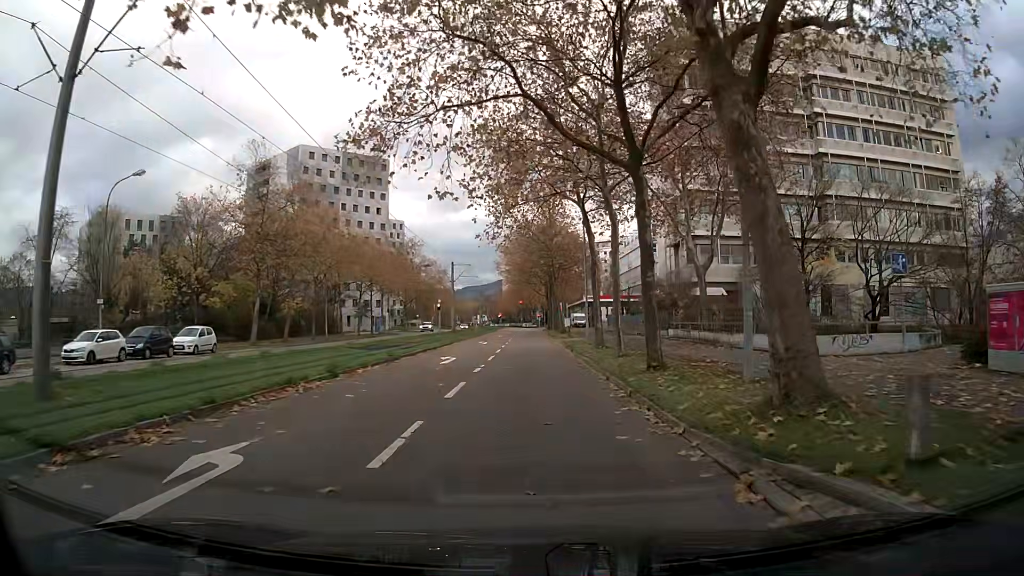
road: tertiary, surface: asphalt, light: Day
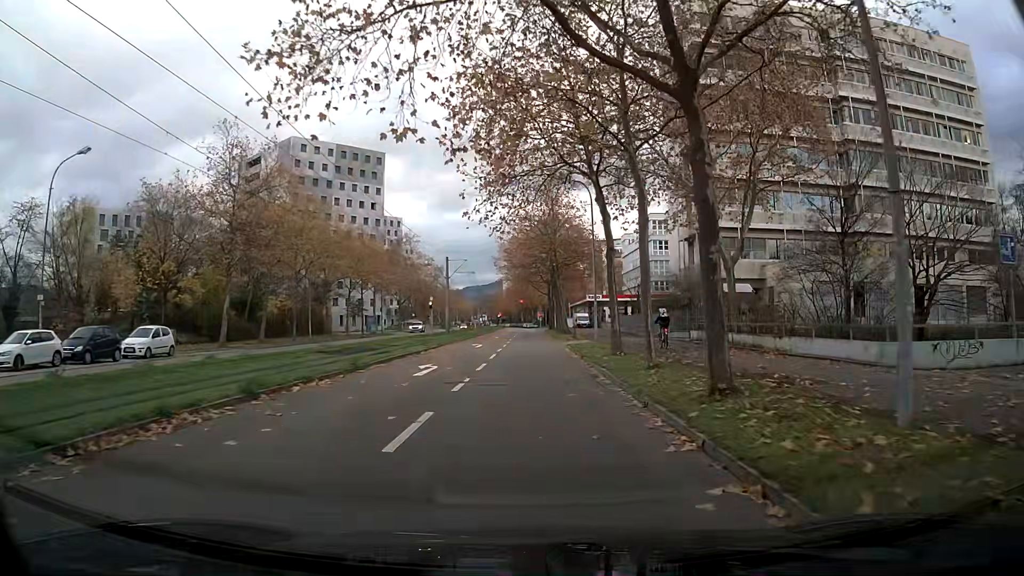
(0.0, +5.2) m; 0°
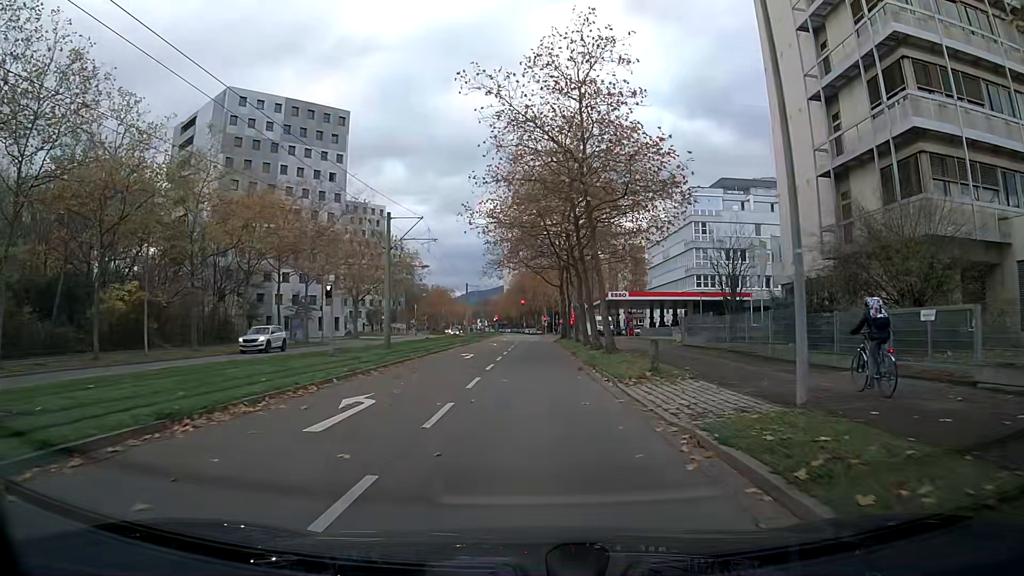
(+0.1, +28.2) m; 0°
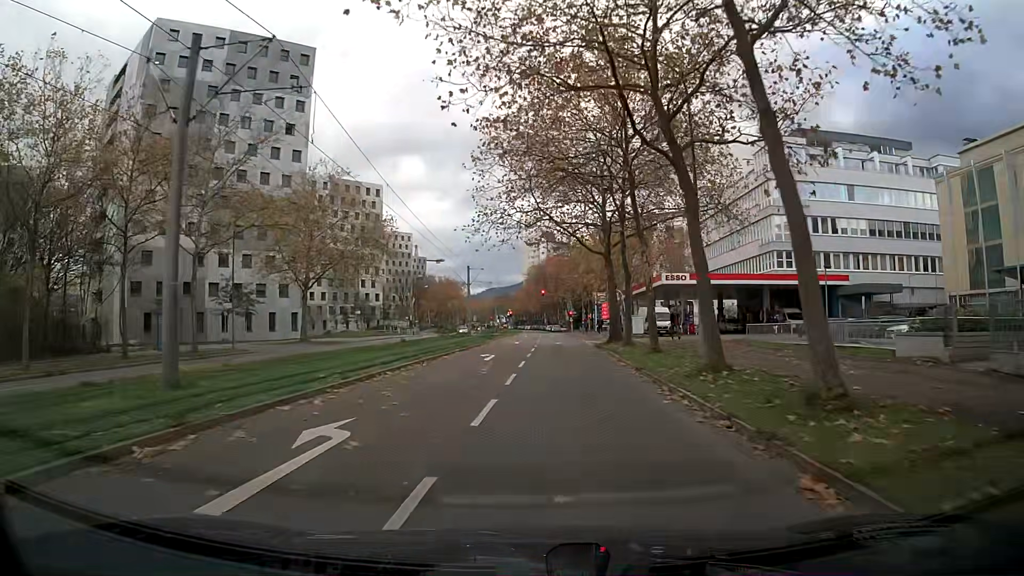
(-0.3, +24.2) m; -2°
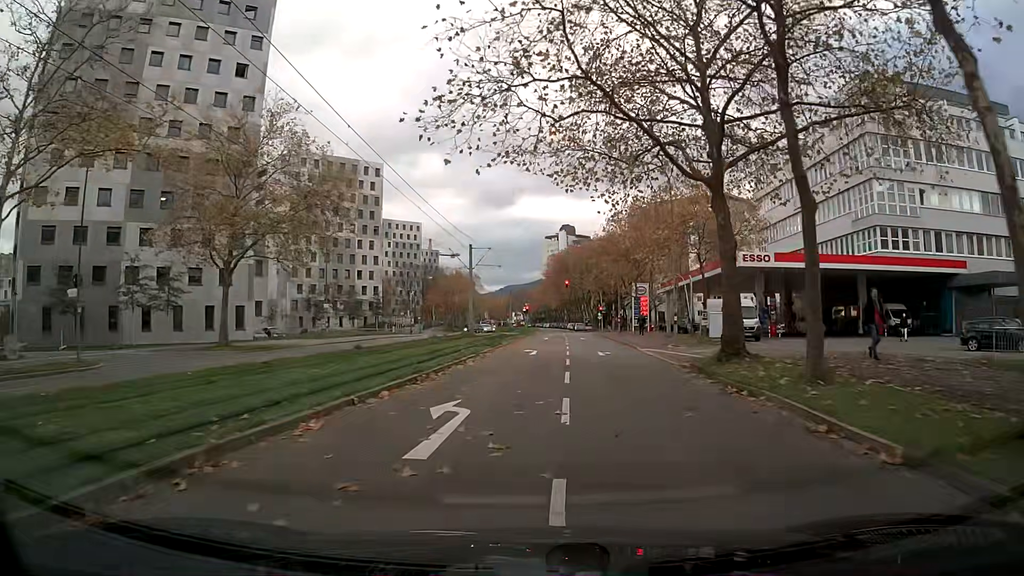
(-0.2, +17.9) m; -1°
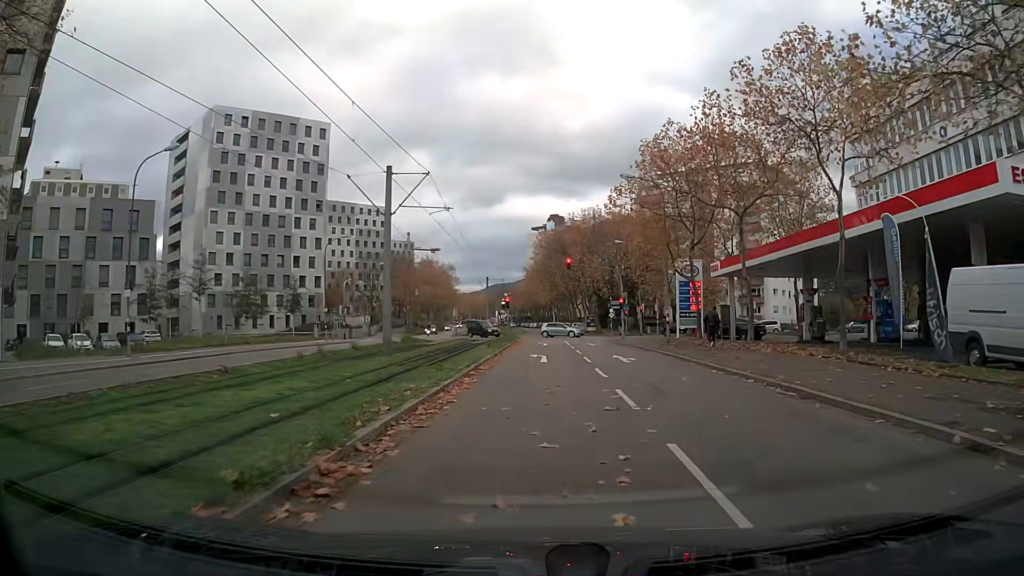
(+0.2, +28.1) m; +1°
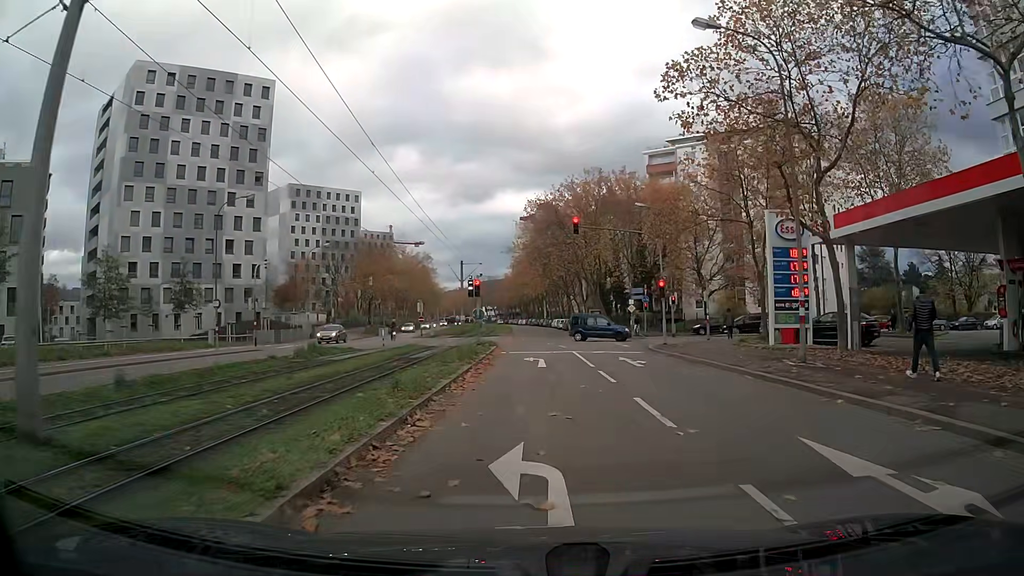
(+0.1, +19.8) m; 0°
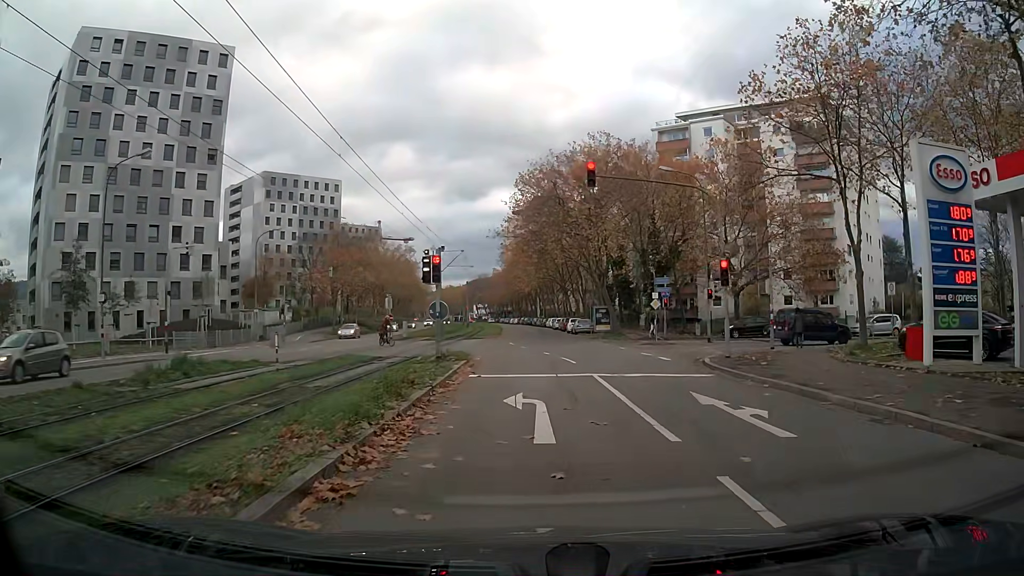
(0.0, +11.5) m; 0°
